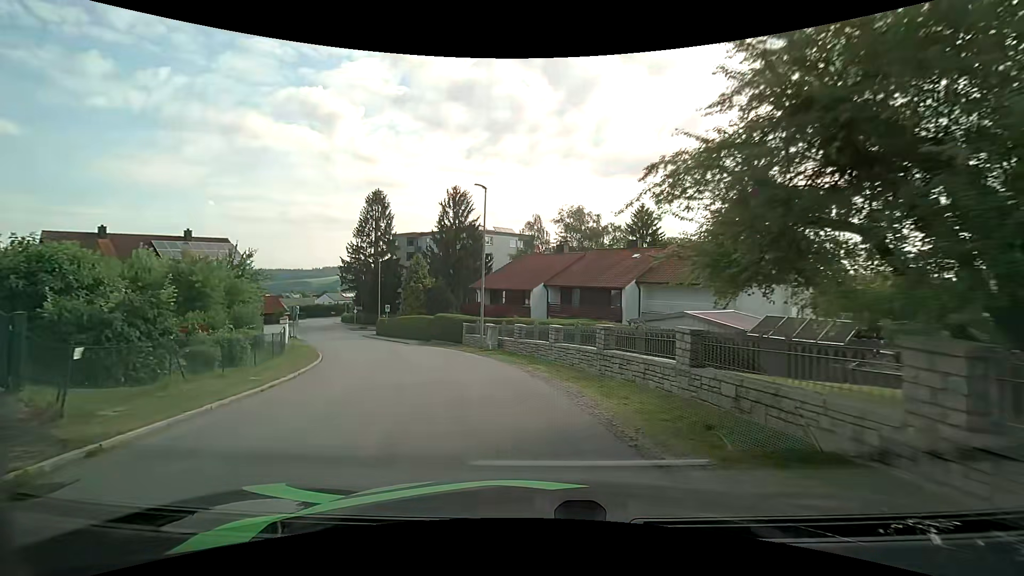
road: unclassified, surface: asphalt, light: Day
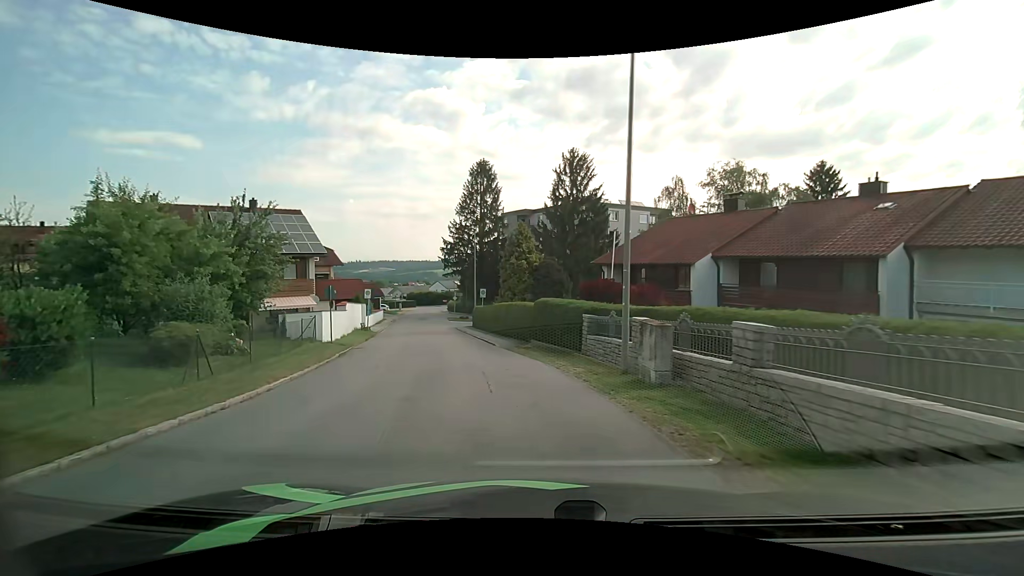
(-1.6, +13.3) m; -14°
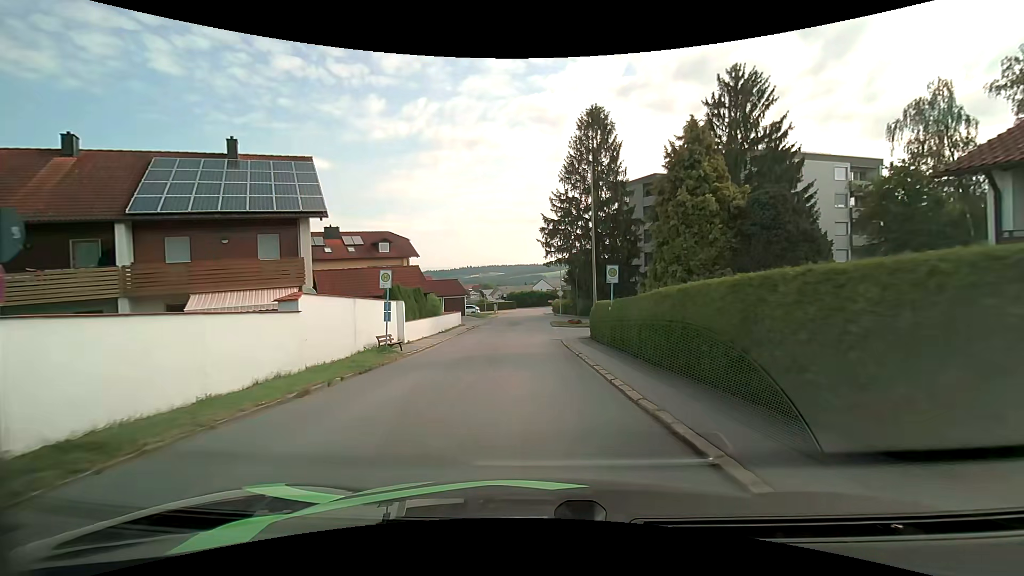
(-2.4, +18.9) m; -12°
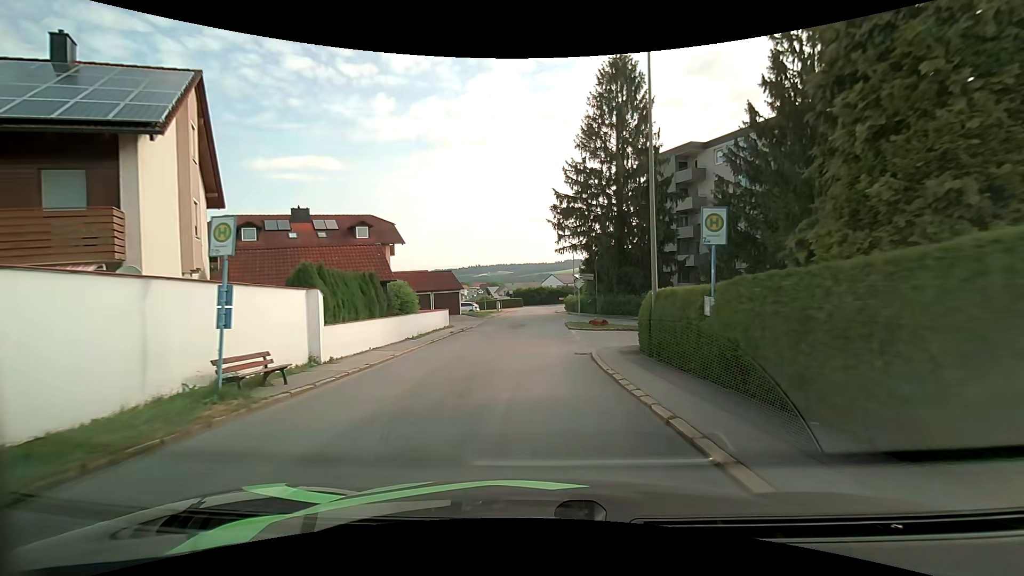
(-0.1, +10.1) m; -1°
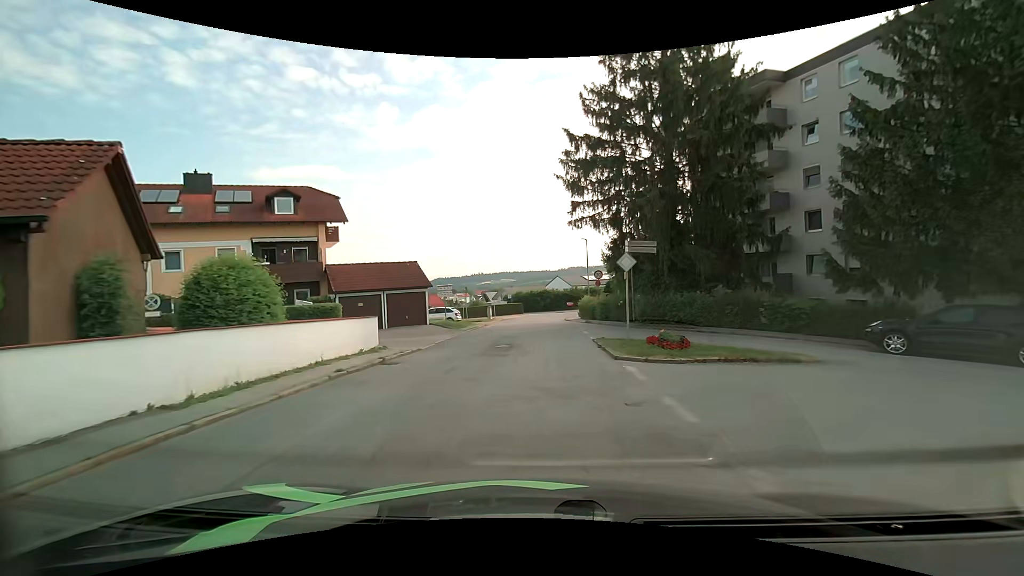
(-0.1, +15.3) m; 0°
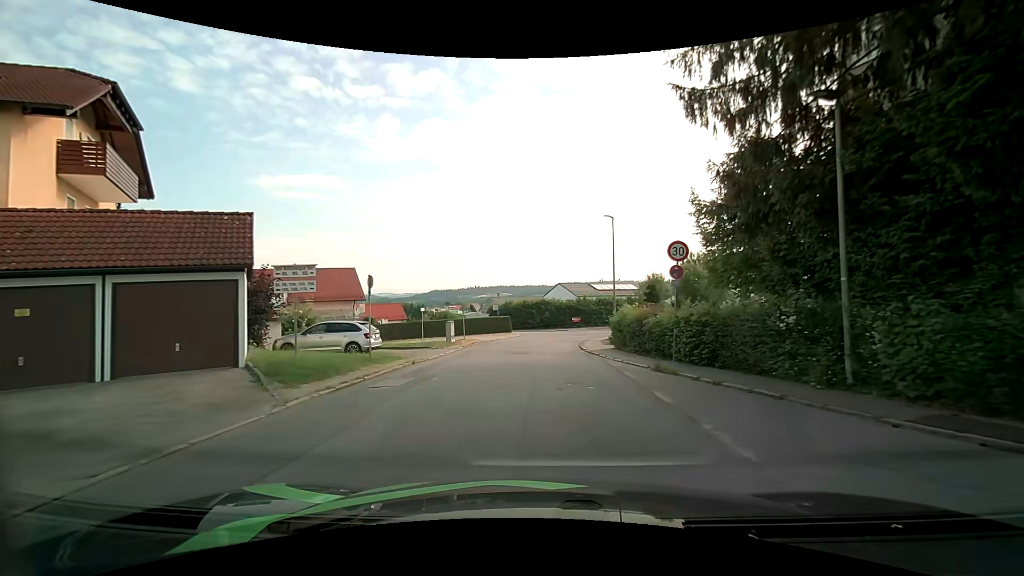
(0.0, +19.9) m; 0°
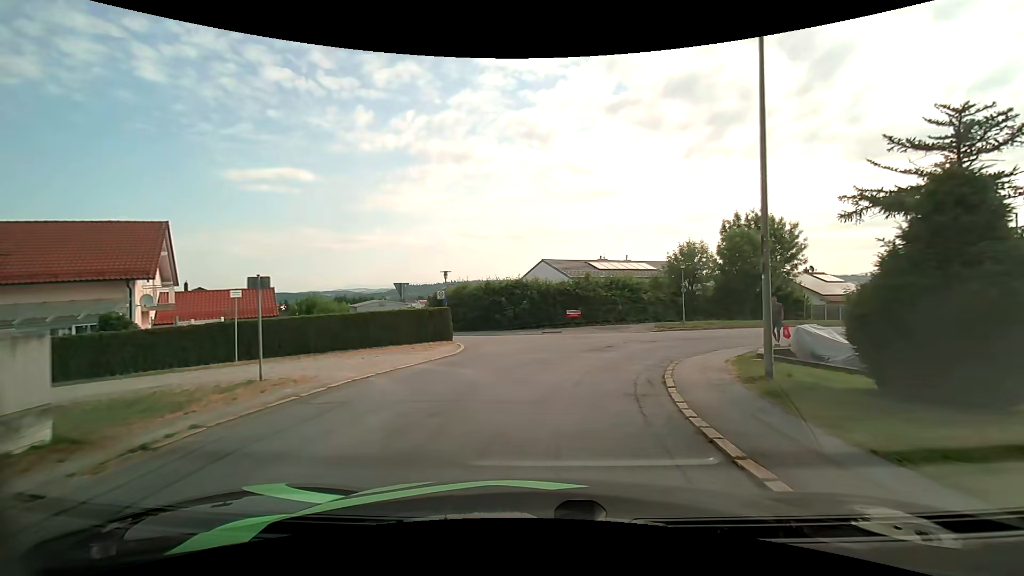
(+0.2, +23.5) m; +3°
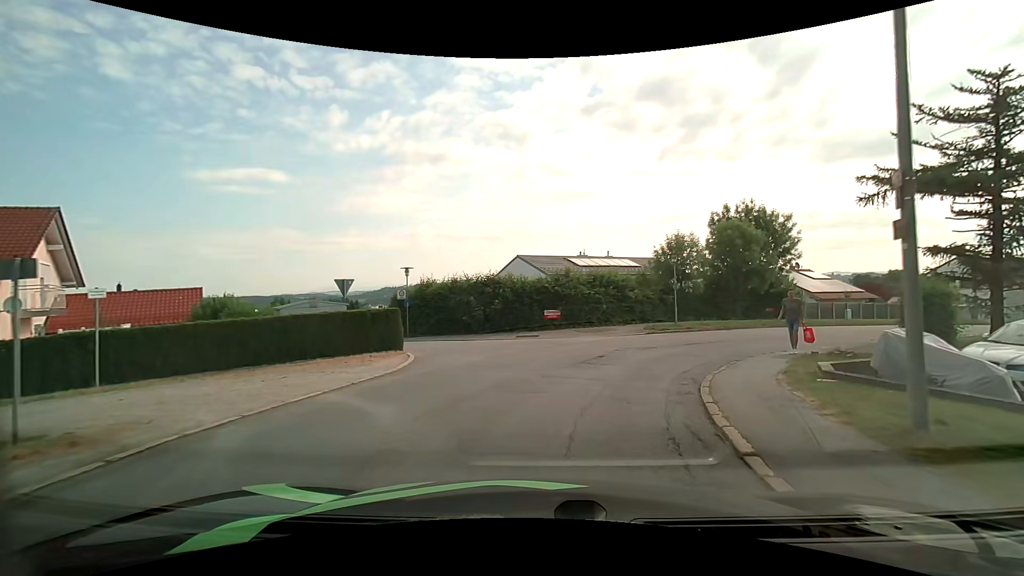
(+0.1, +4.3) m; +3°
(+1, +10) (+5, +19) (+12, +26) (+20, +33) (+28, +38) (+37, +43) (+45, +48) (+54, +52) (+64, +56) (+73, +59) m
